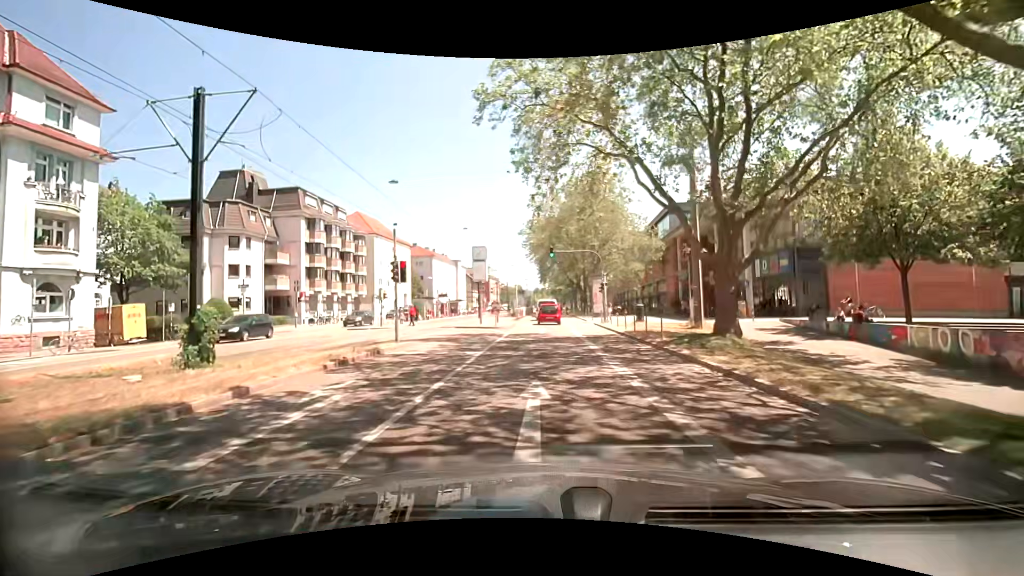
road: secondary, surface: asphalt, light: Day
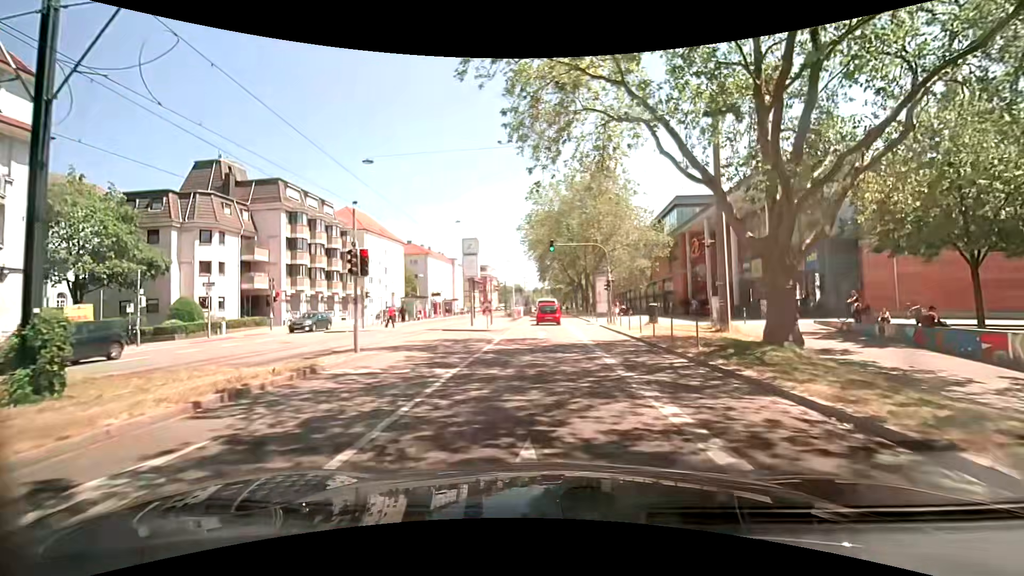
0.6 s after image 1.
(0.0, +4.0) m; 0°
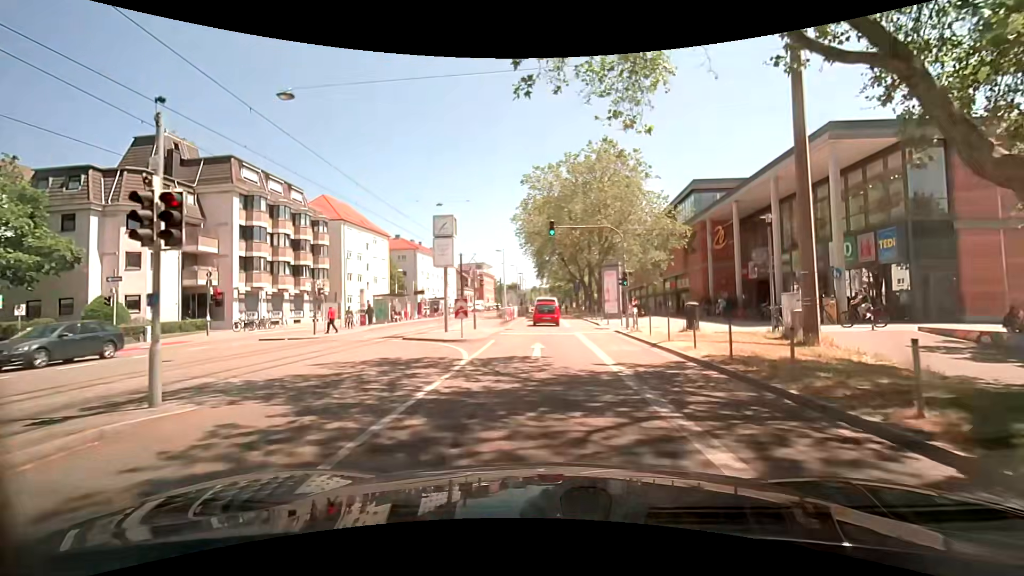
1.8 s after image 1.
(+0.1, +7.6) m; +1°
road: secondary_link
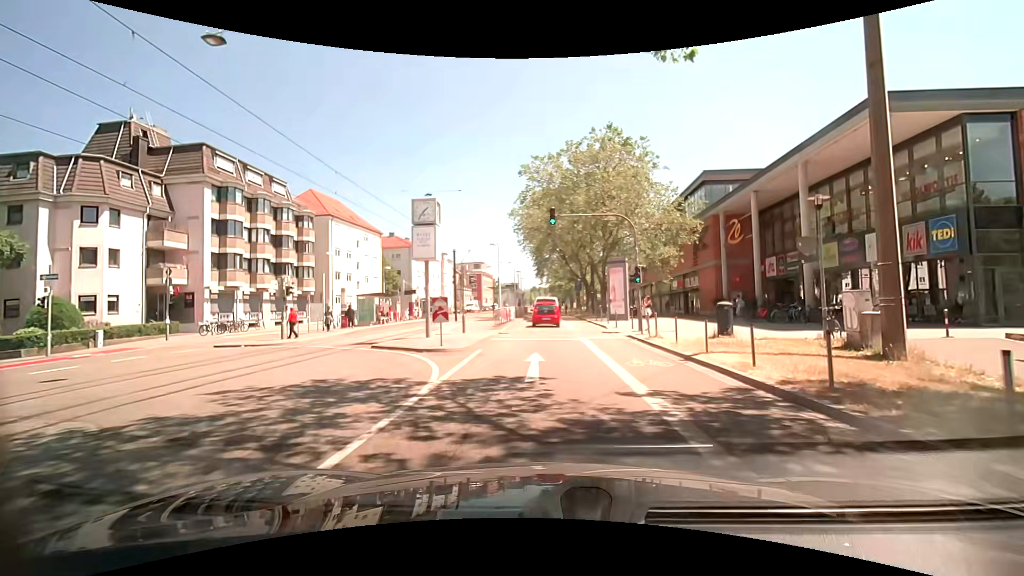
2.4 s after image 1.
(0.0, +3.6) m; 0°
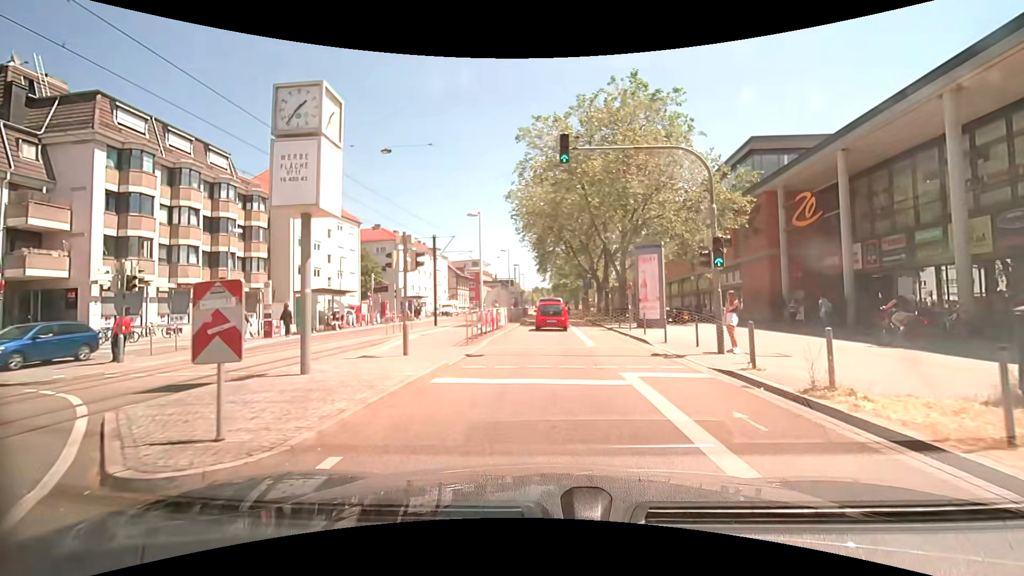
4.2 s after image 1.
(0.0, +10.3) m; 0°
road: secondary
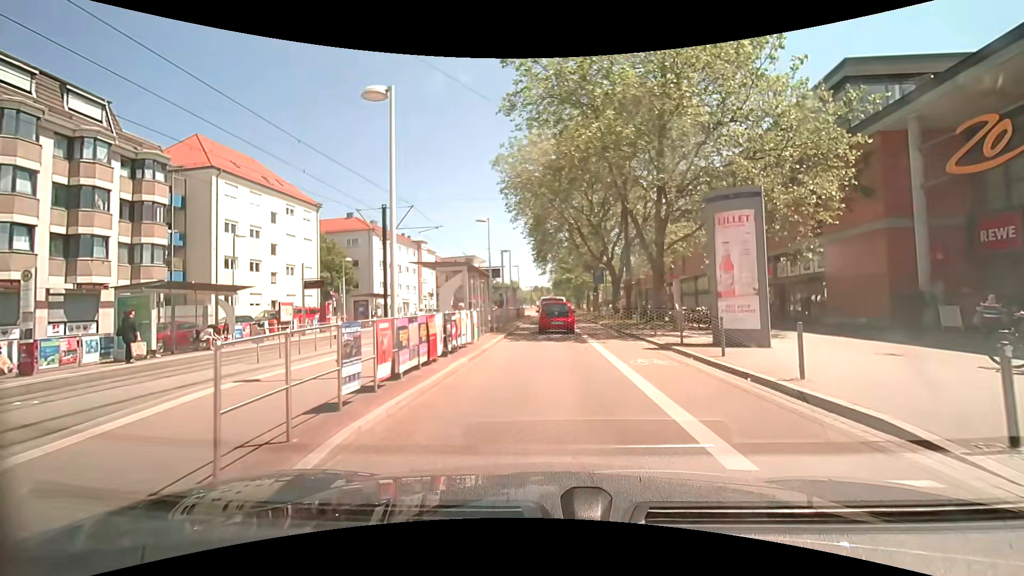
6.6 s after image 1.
(0.0, +12.1) m; +1°
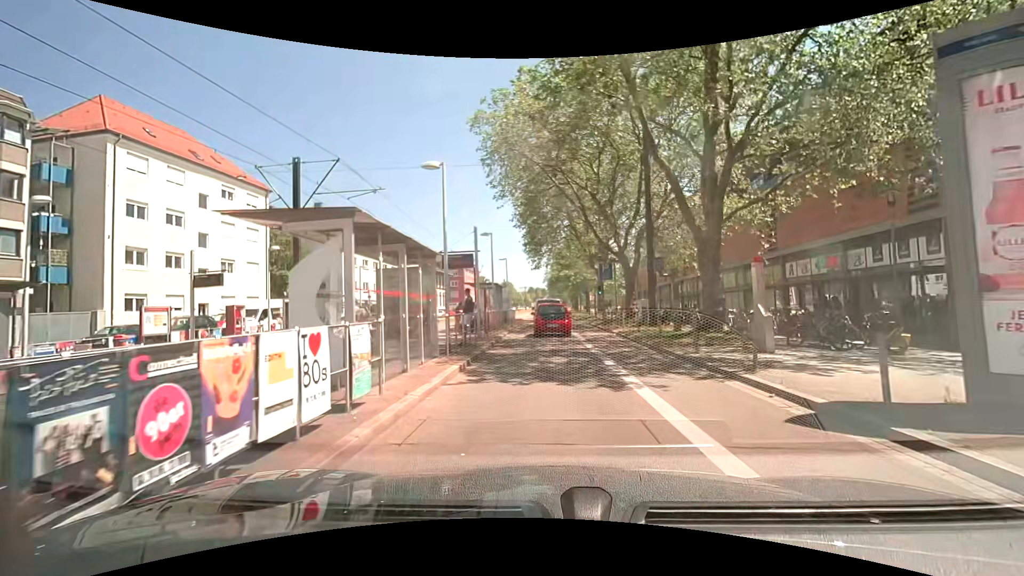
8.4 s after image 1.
(0.0, +9.2) m; -1°
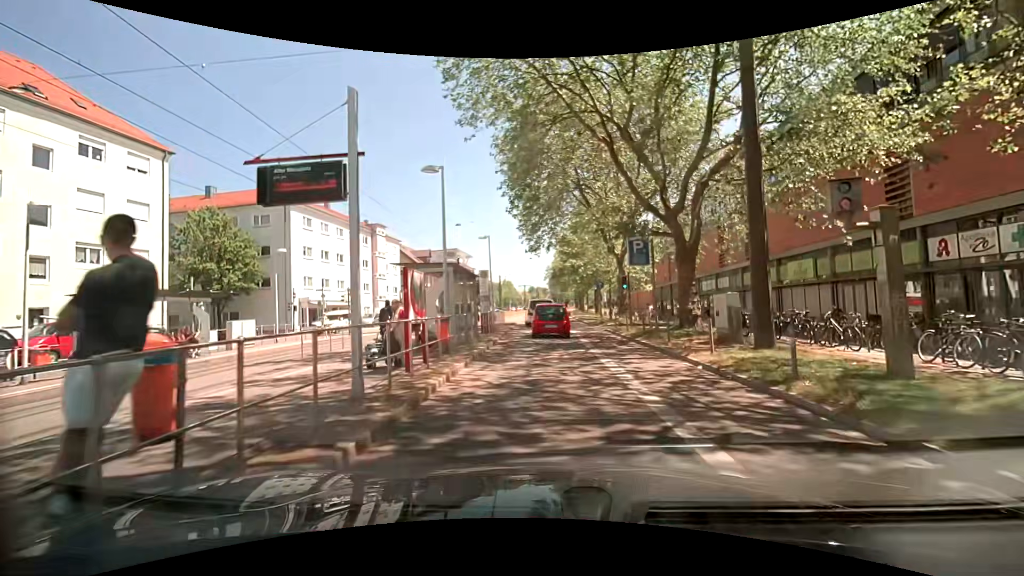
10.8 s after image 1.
(+0.1, +12.8) m; 0°
(0, +10) (0, +20) (0, +30) (0, +40) (0, +50) (-1, +60) (-1, +70) (-1, +80) (0, +90) (+1, +100) m
